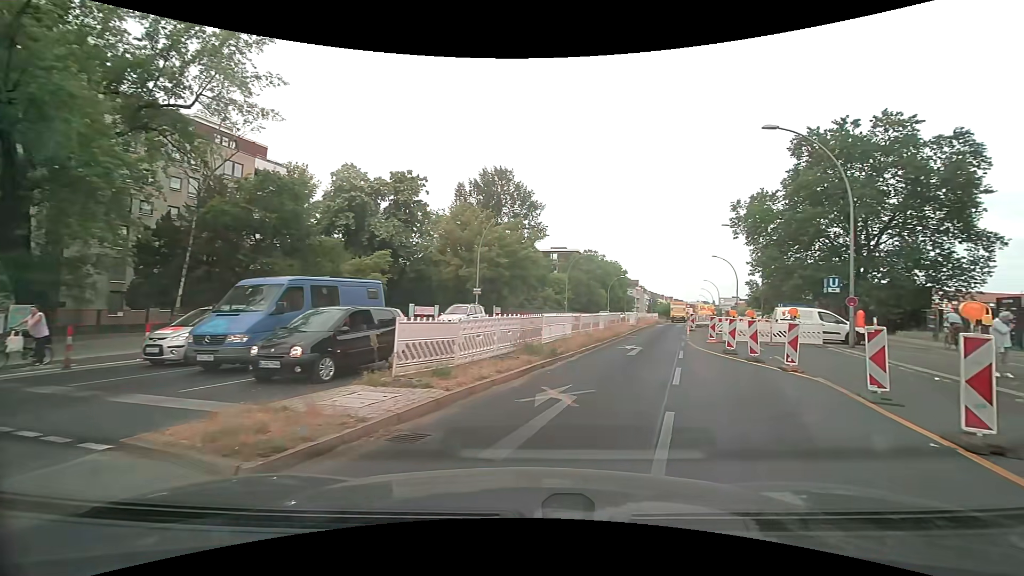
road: primary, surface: asphalt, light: Day
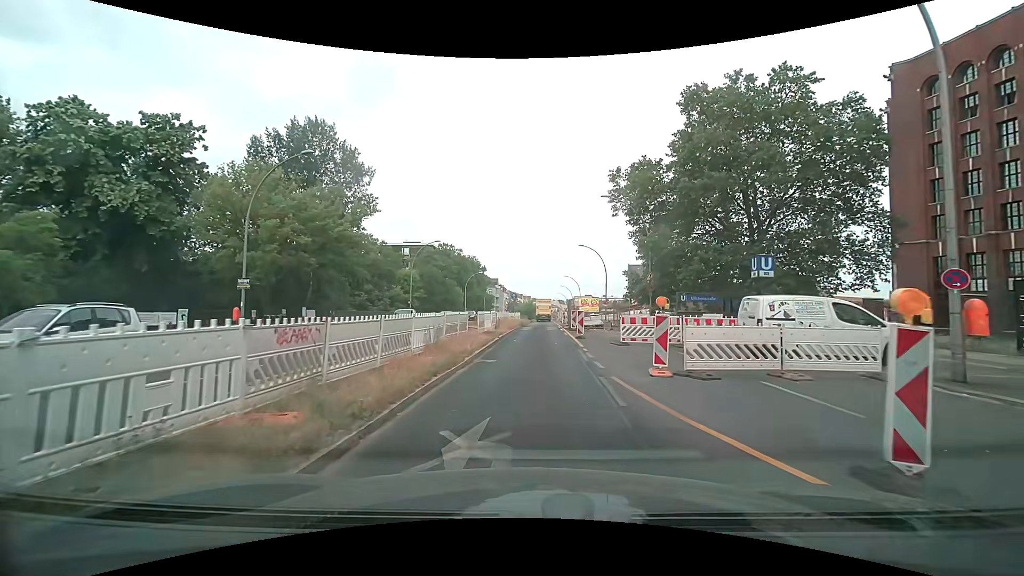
(+3.3, +15.1) m; +17°
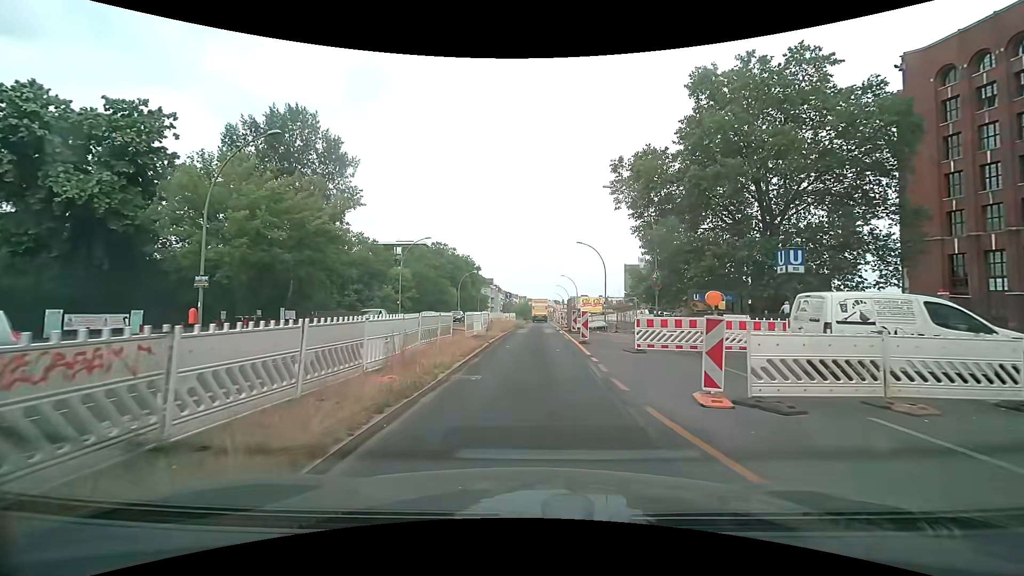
(+0.1, +3.2) m; 0°
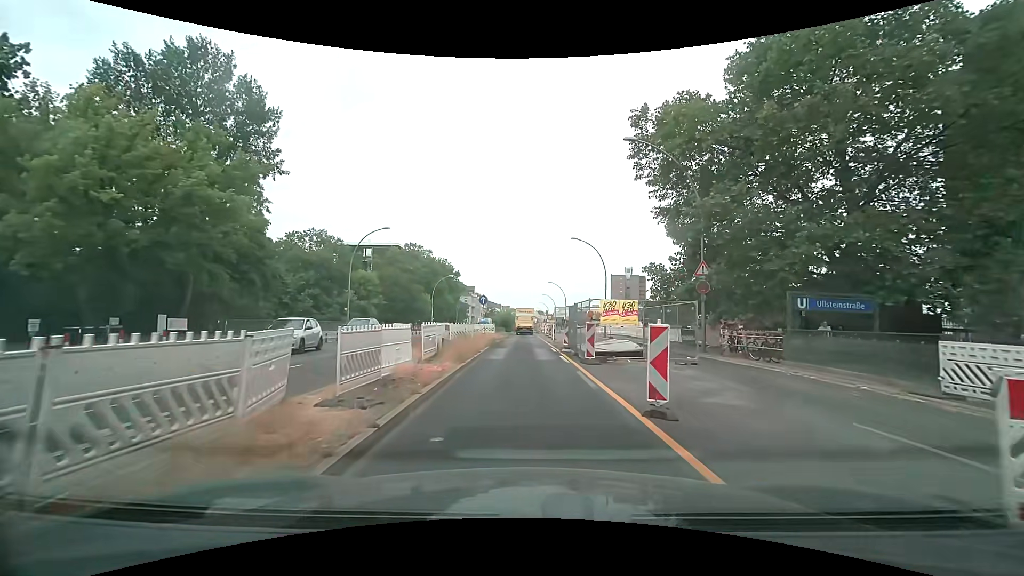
(+0.3, +12.1) m; +2°
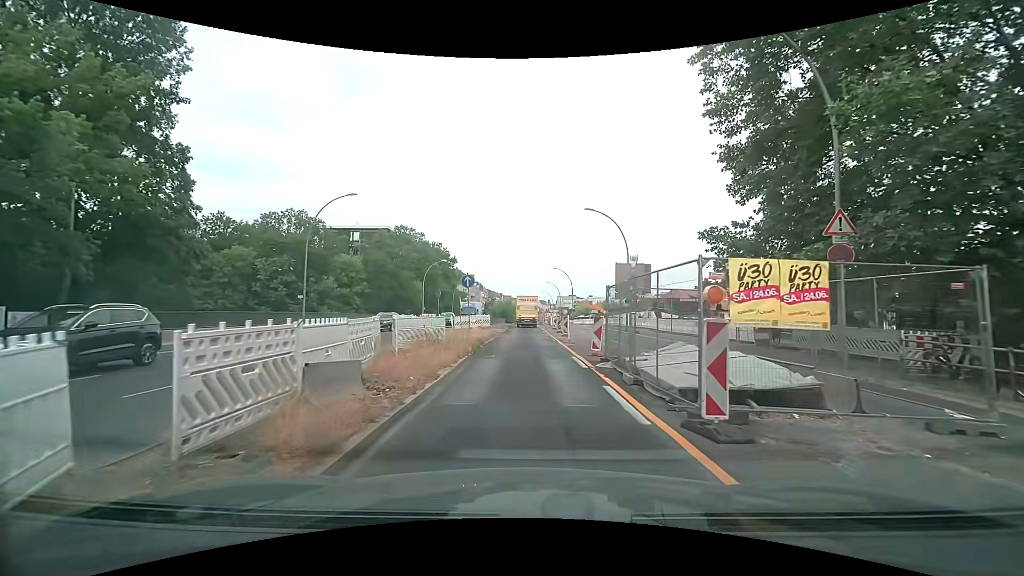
(+0.1, +9.9) m; 0°
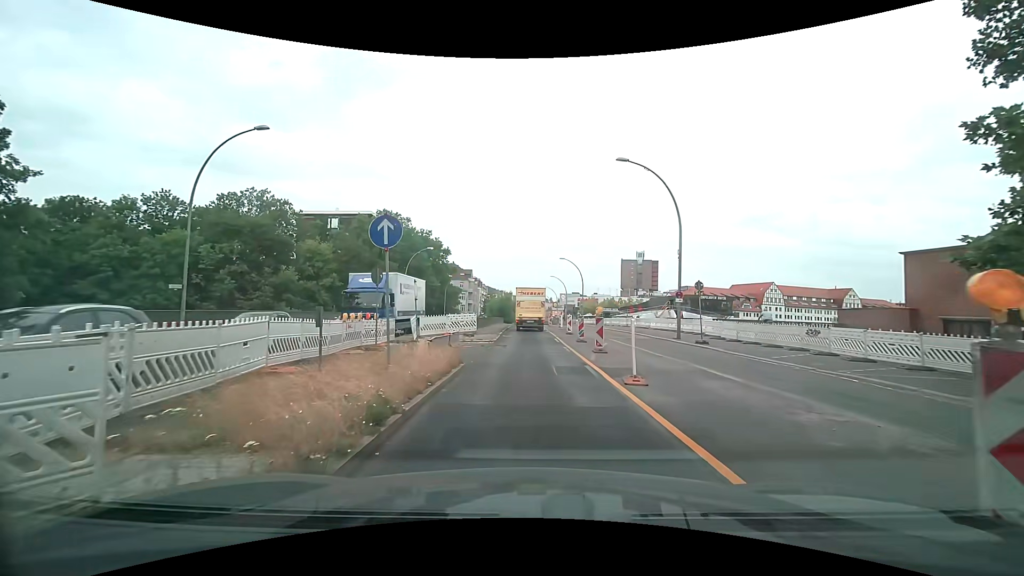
(0.0, +13.3) m; +1°
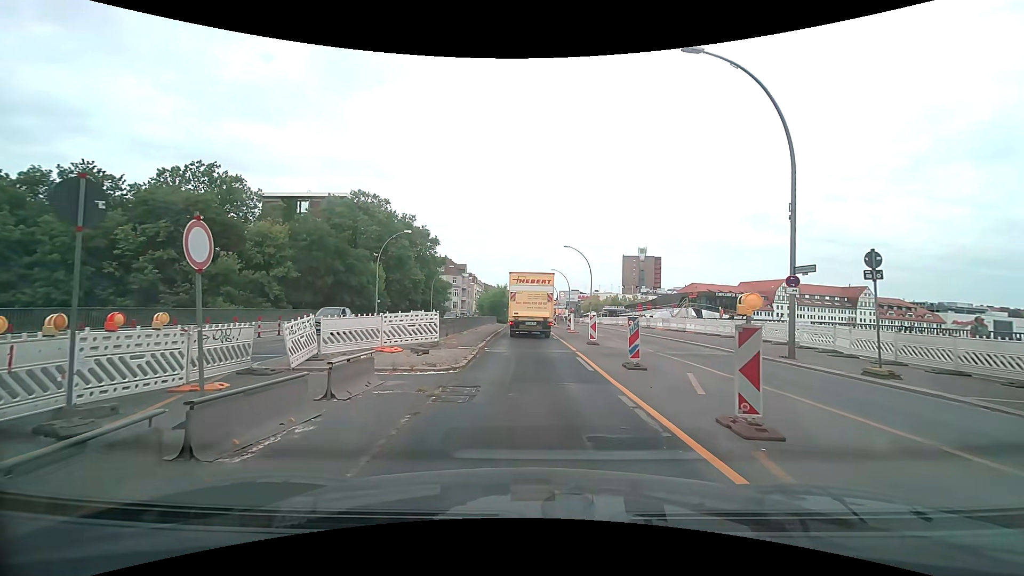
(-0.1, +11.9) m; -1°
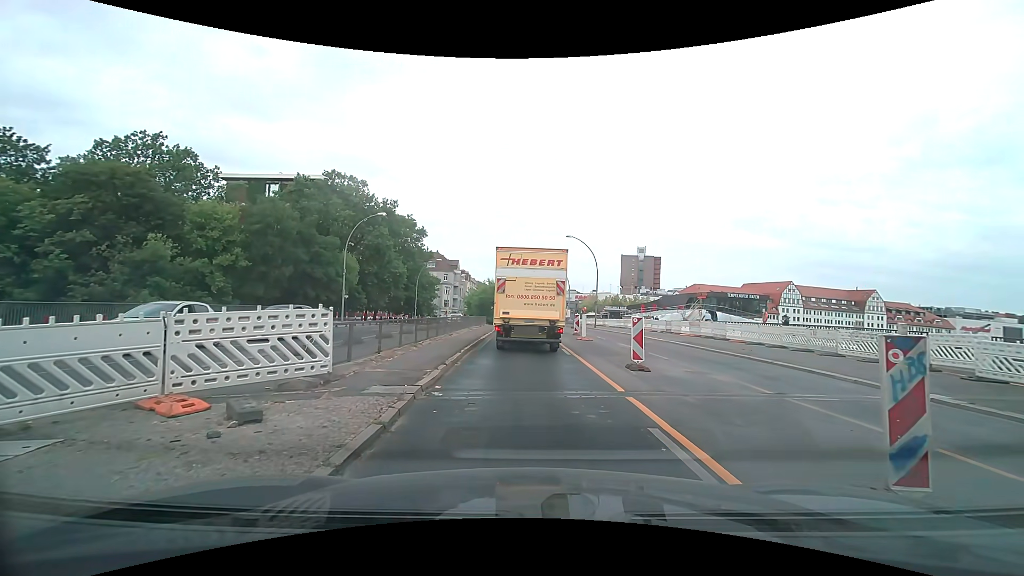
(+0.2, +8.7) m; +3°
